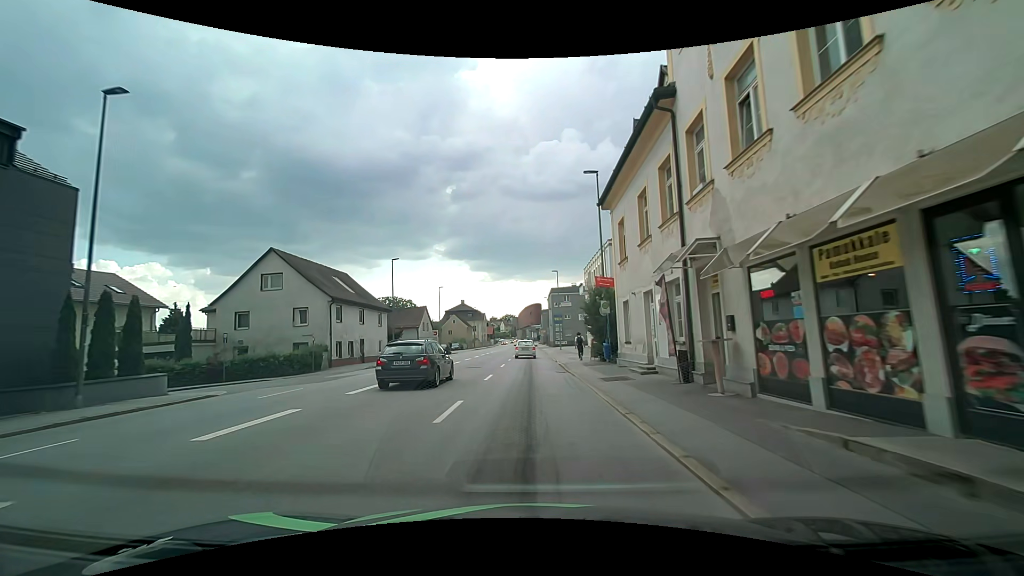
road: tertiary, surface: asphalt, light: Day
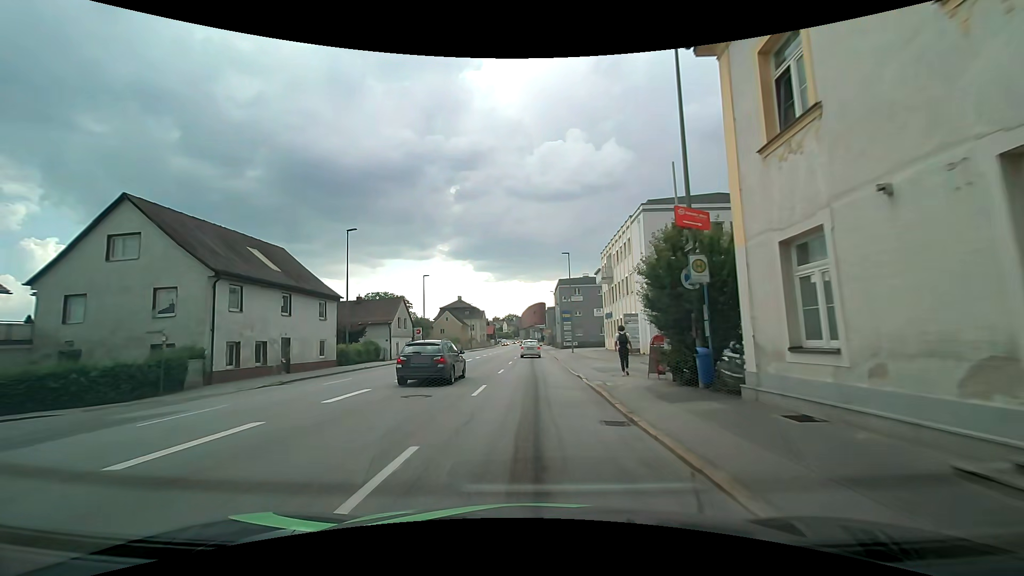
(0.0, +13.9) m; 0°
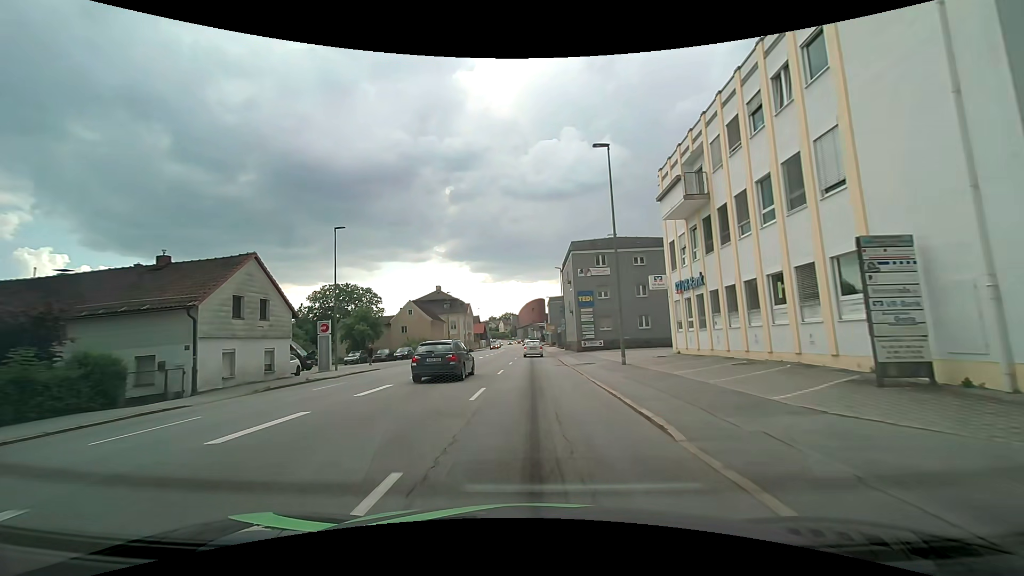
(0.0, +28.4) m; 0°
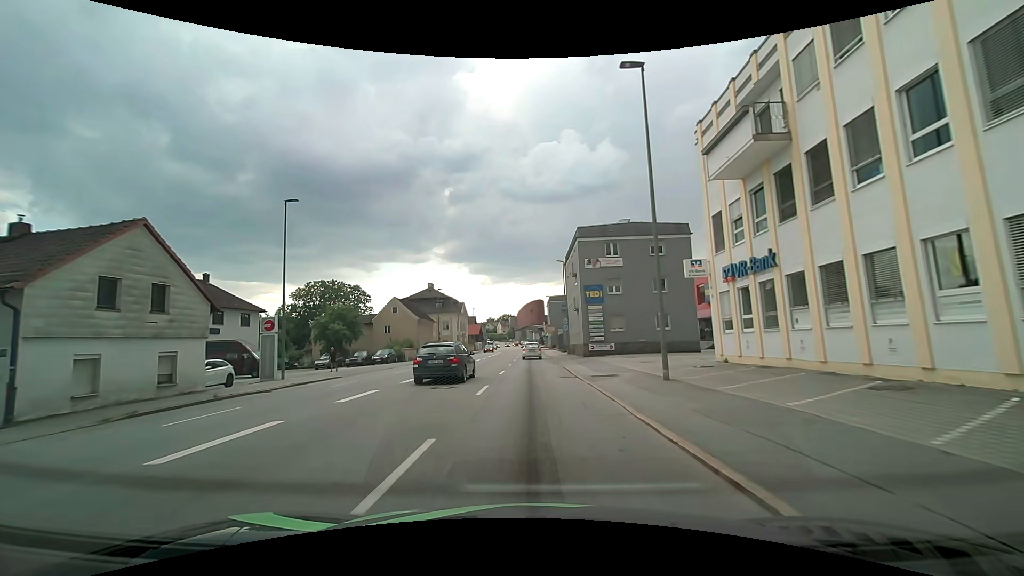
(0.0, +7.2) m; 0°
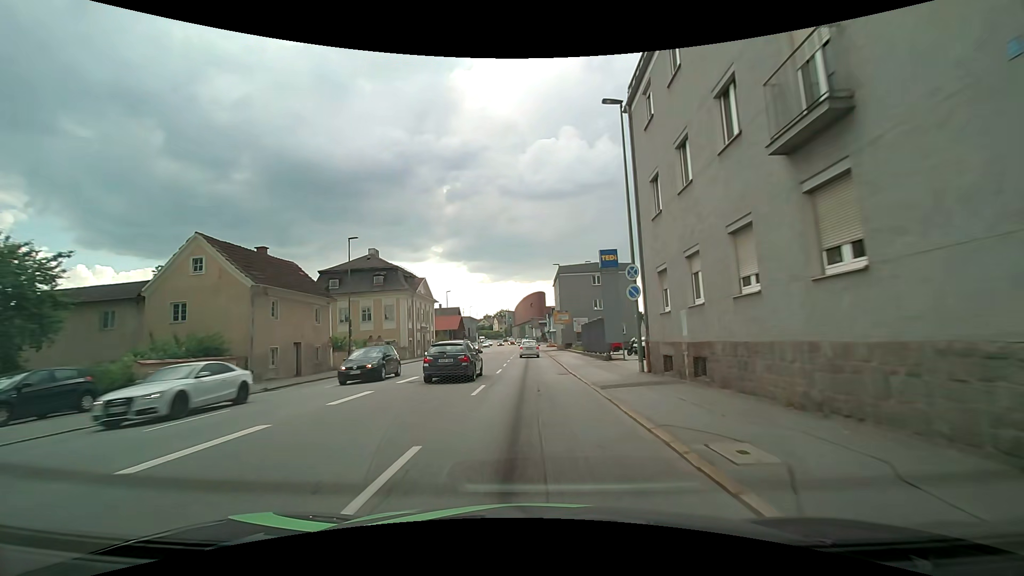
(0.0, +36.6) m; 0°
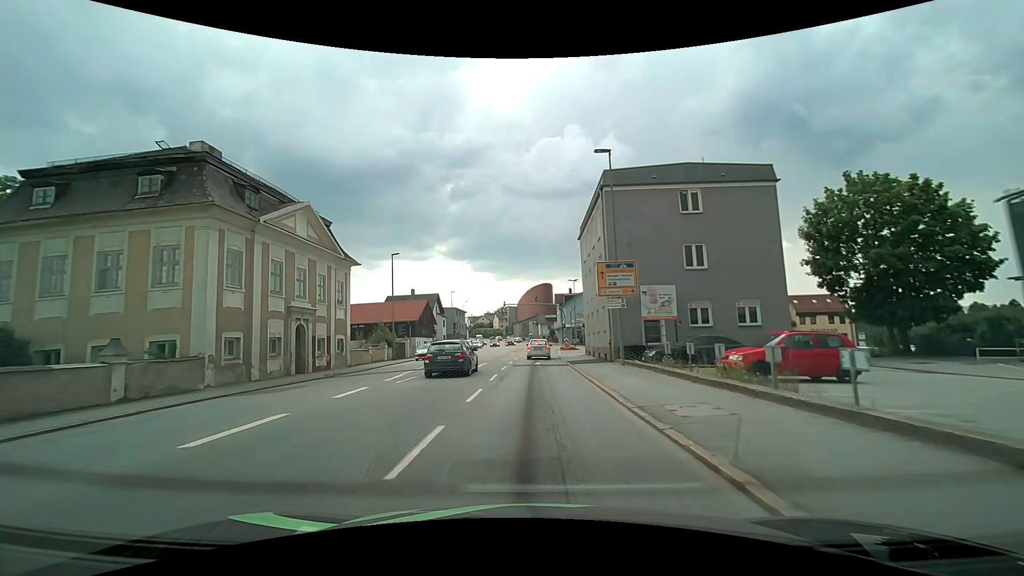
(-0.2, +34.8) m; 0°
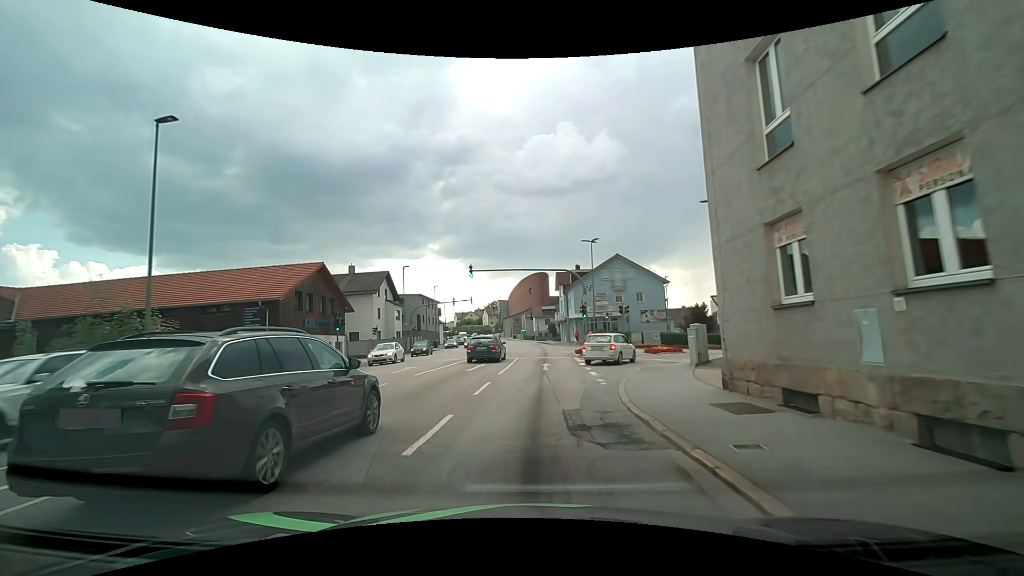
(0.0, +29.4) m; +1°
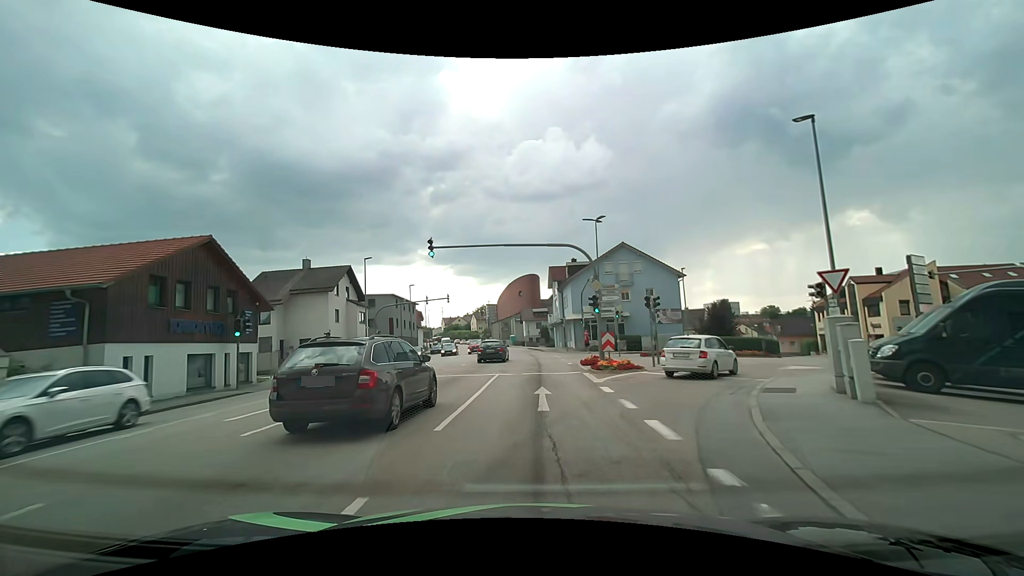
(0.0, +10.4) m; 0°
(0, +10) (0, +20) (+1, +30) (0, +40) (0, +50) (-1, +60) (-1, +70) (-2, +80) (-3, +90) (-5, +100) m
